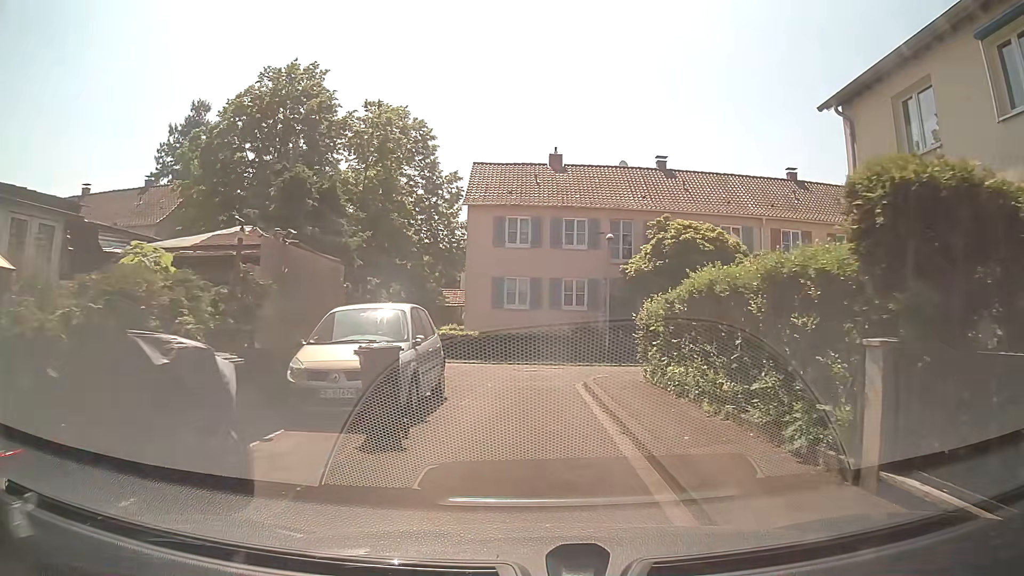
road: residential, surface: asphalt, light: Day
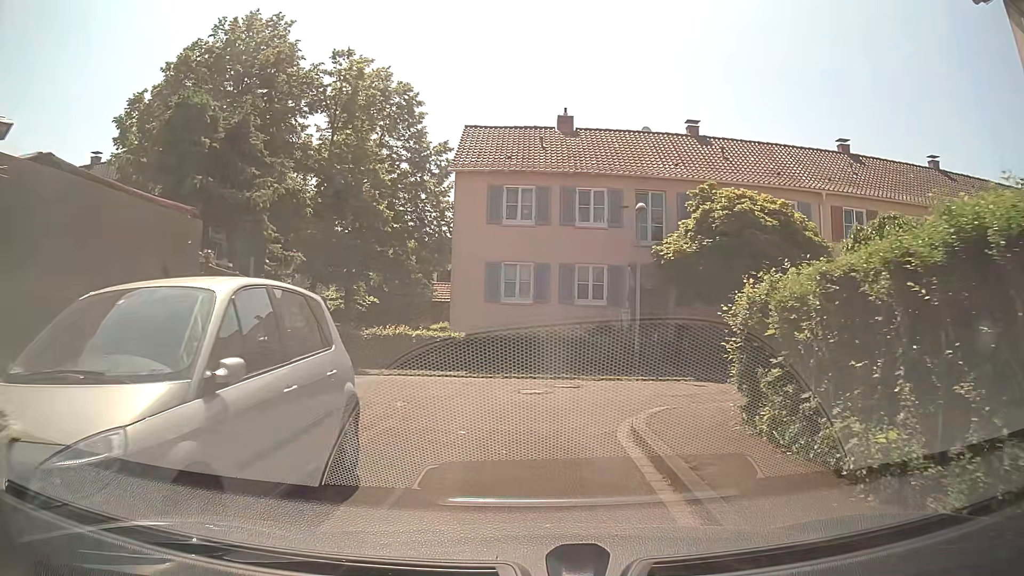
(+0.1, +6.2) m; +1°
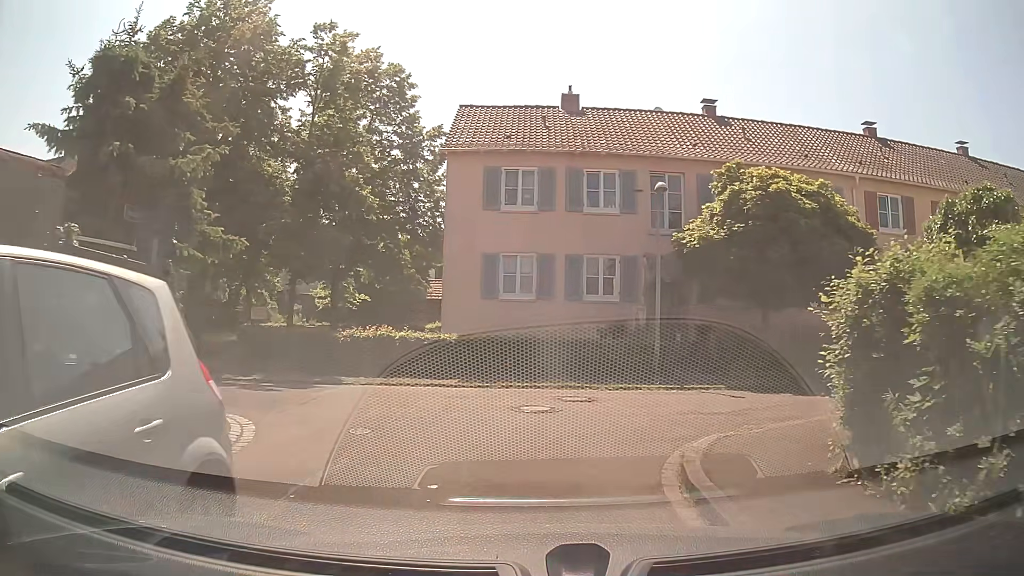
(0.0, +2.6) m; -1°
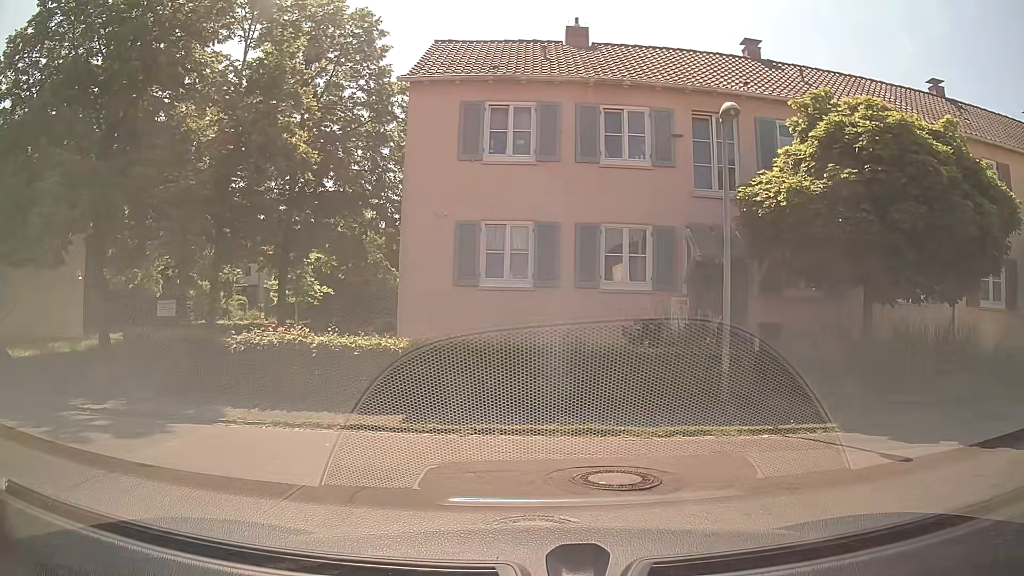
(+0.1, +5.8) m; +1°
